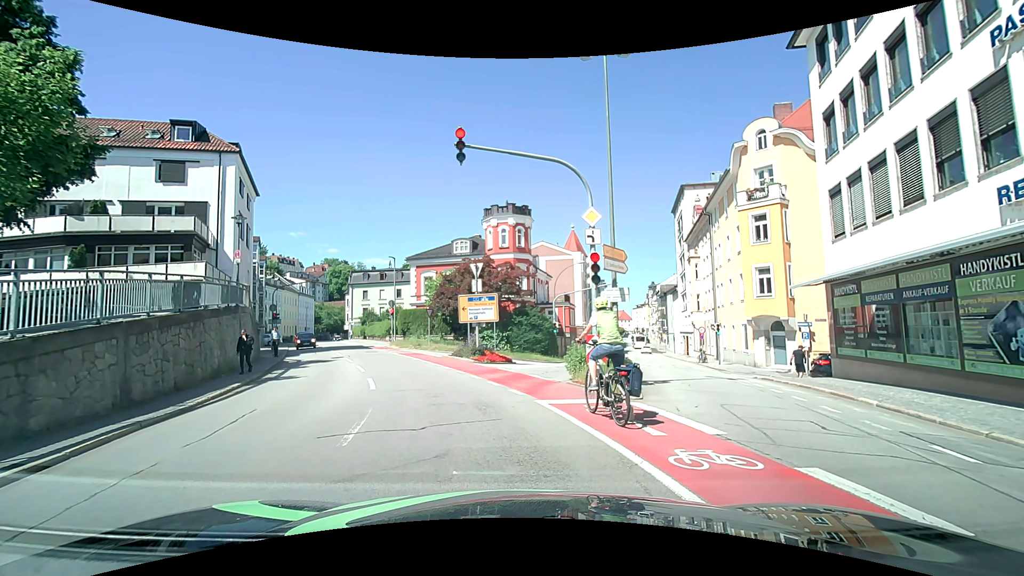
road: tertiary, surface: asphalt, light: Day
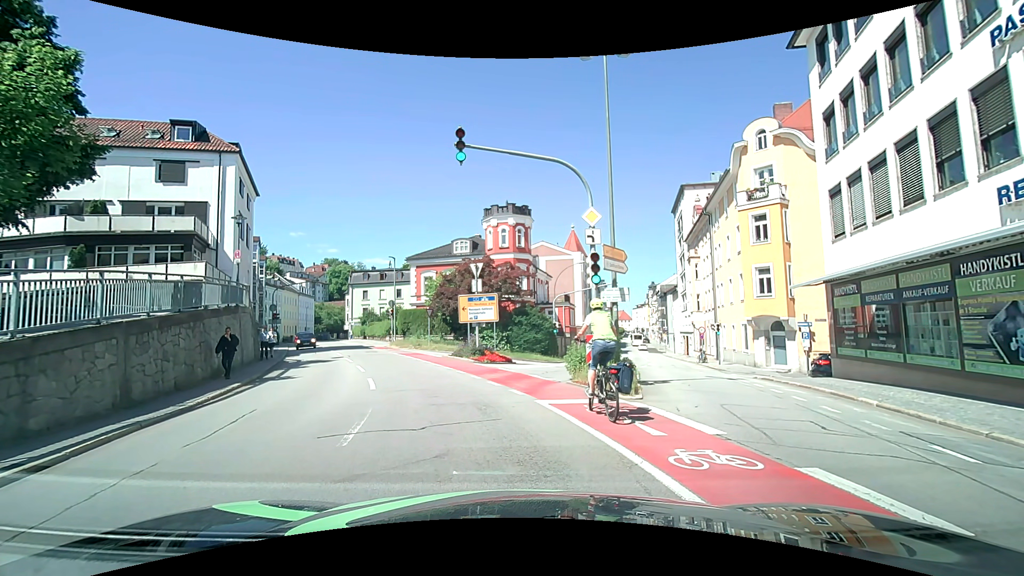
(0.0, 0.0) m; 0°
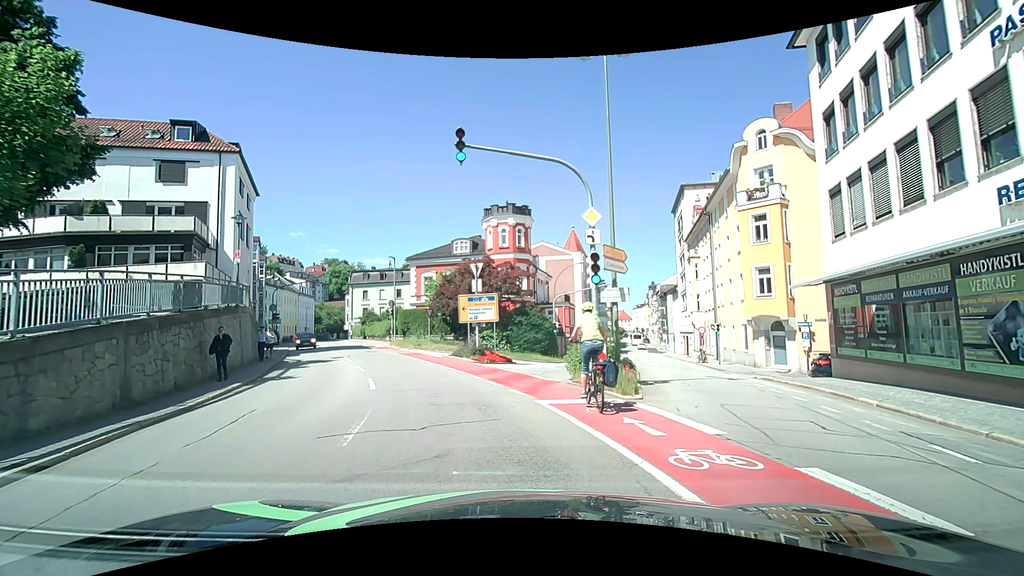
(0.0, 0.0) m; 0°
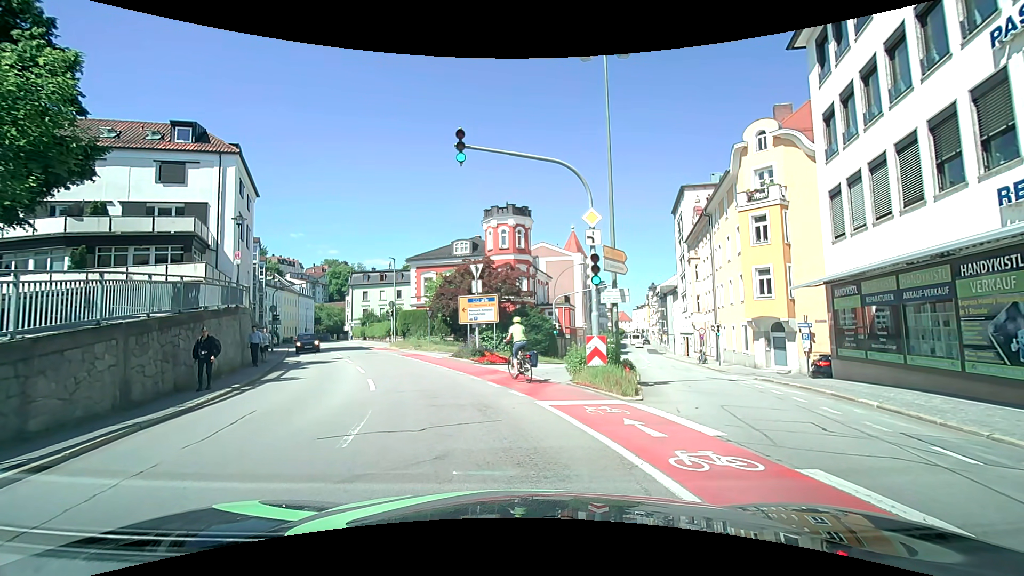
(0.0, 0.0) m; 0°
